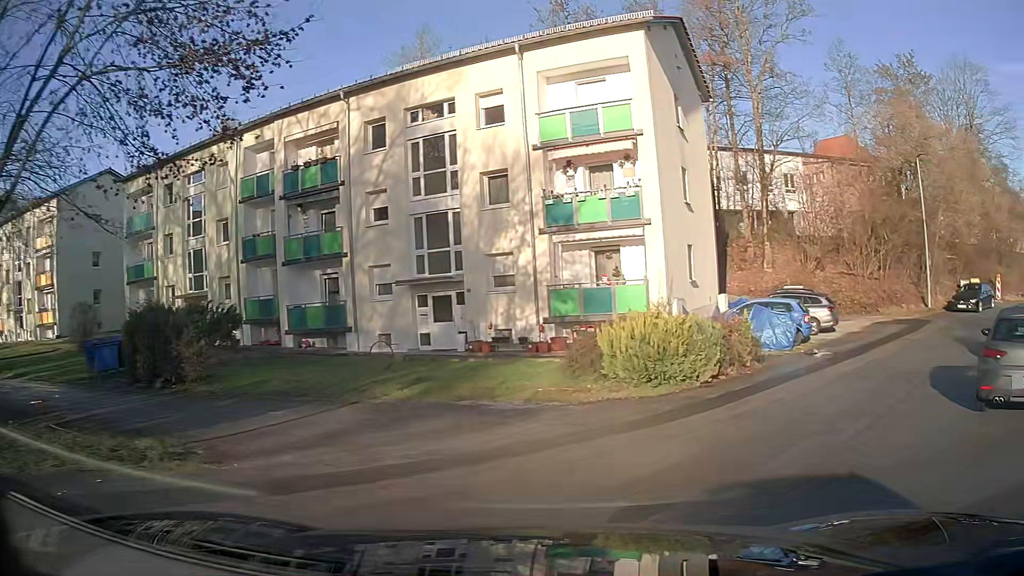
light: Day
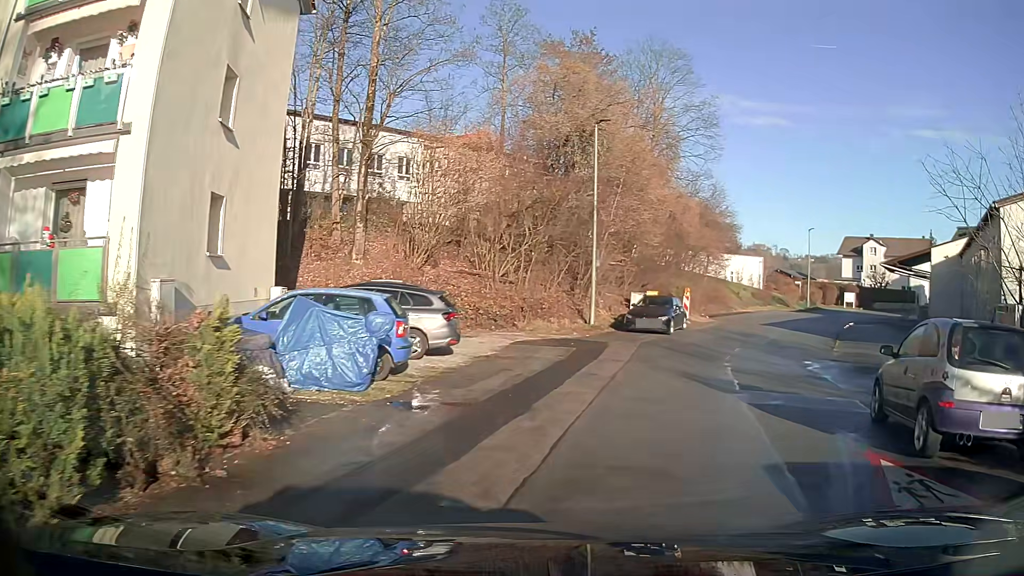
(+3.2, +9.8) m; +33°
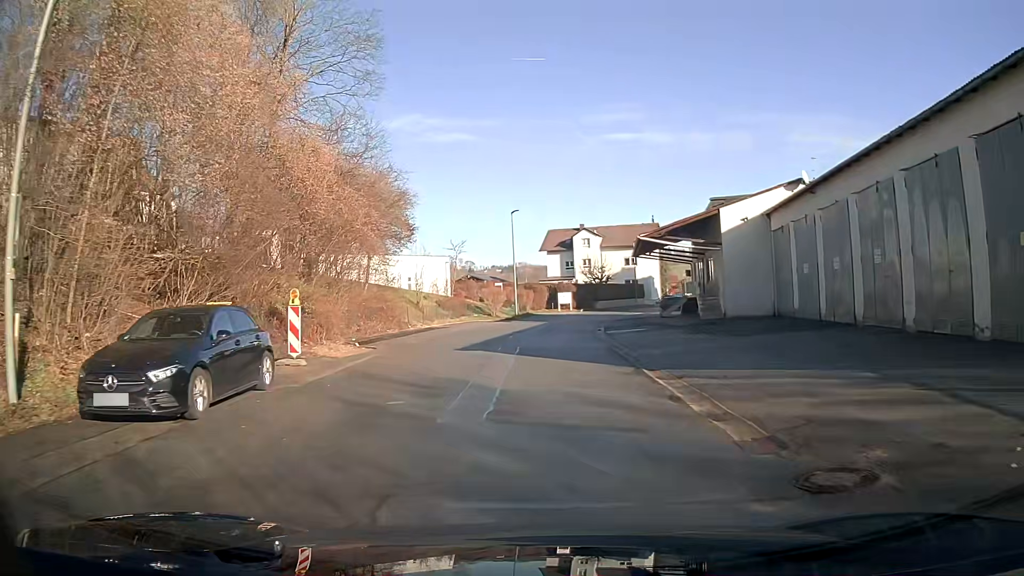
(+4.5, +17.0) m; +25°
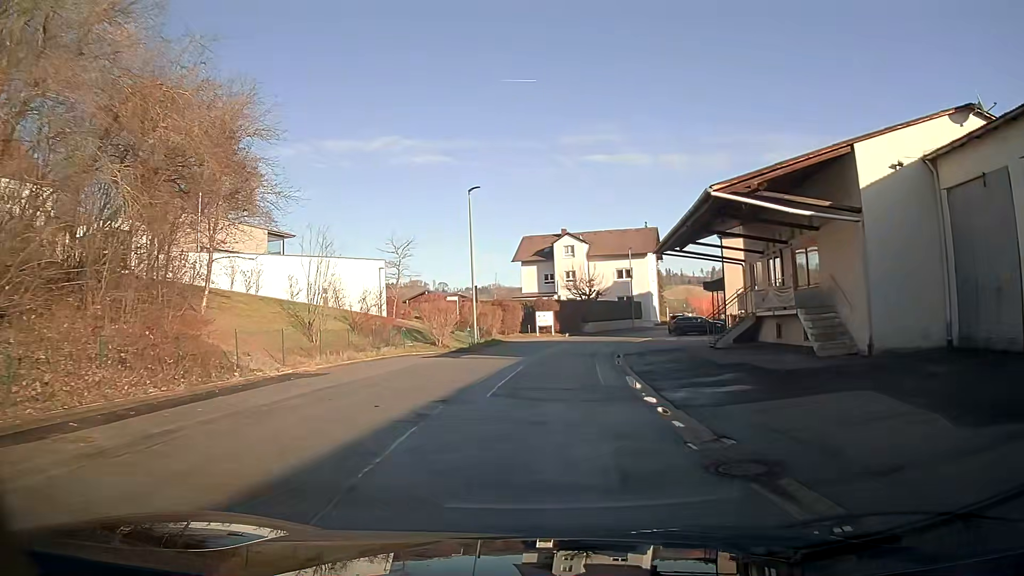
(+0.2, +17.1) m; +2°
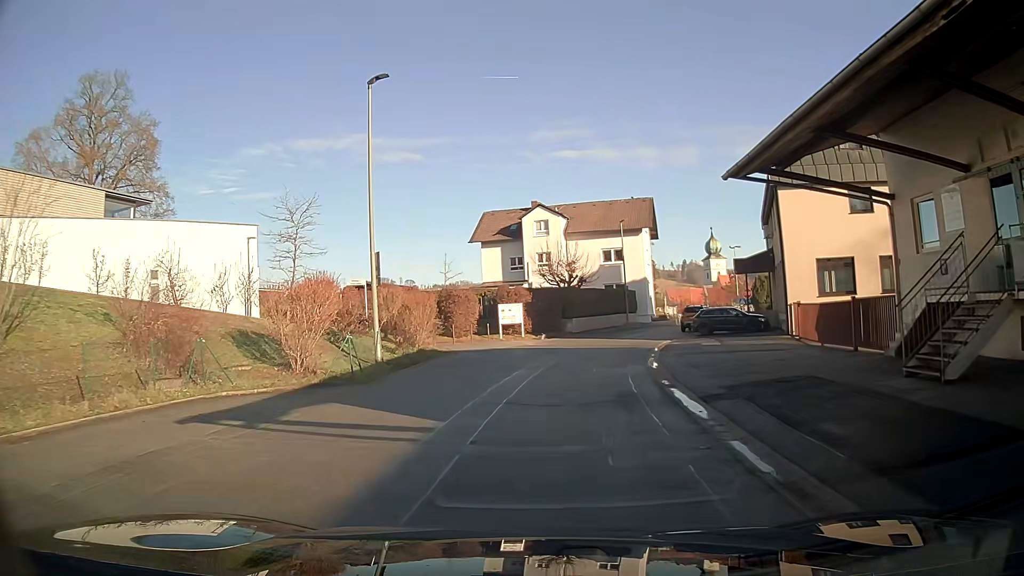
(+0.3, +16.0) m; +2°
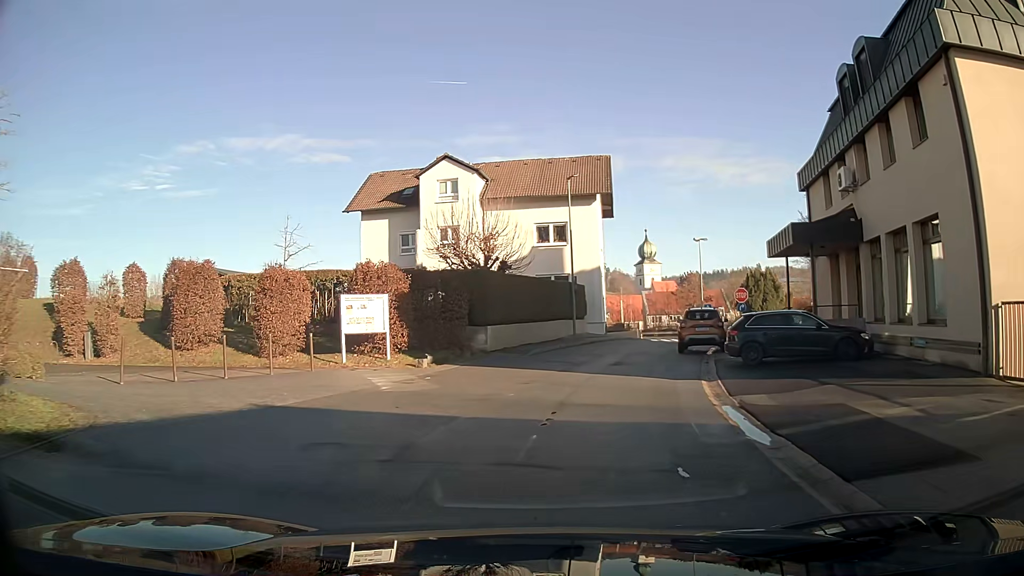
(+1.2, +18.6) m; +7°
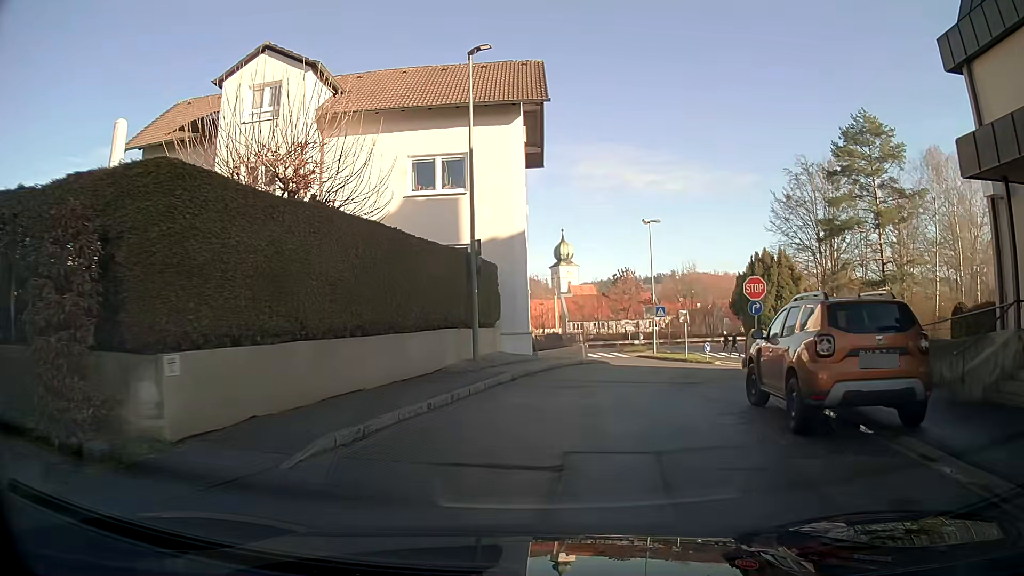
(+1.2, +17.2) m; +9°
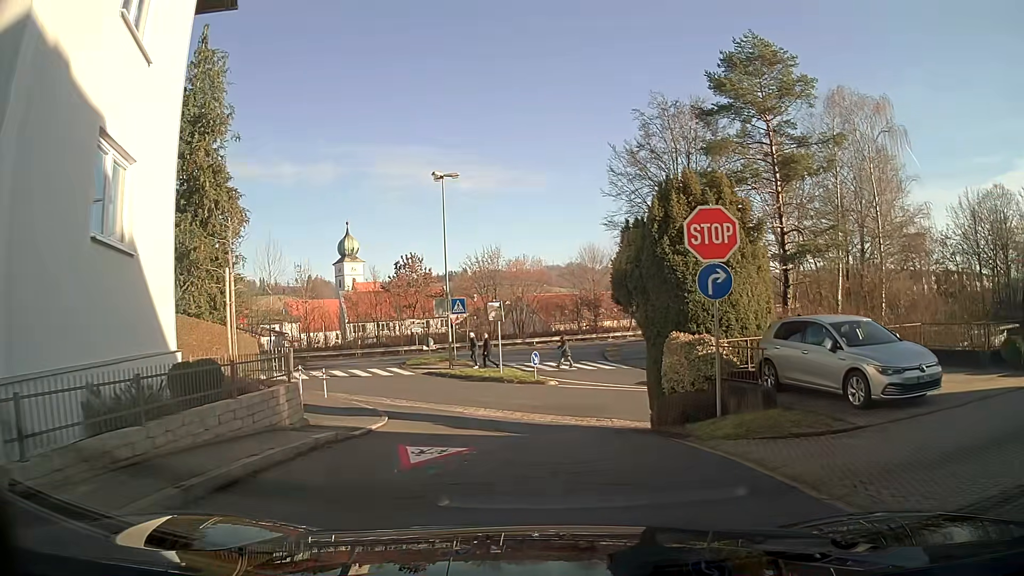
(+2.4, +16.1) m; +16°
(0, +10) (+1, +20) (+11, +21) (+20, +18) (+30, +16) (+40, +13) (+49, +15) (+54, +24) (+56, +33) (+56, +43) m
